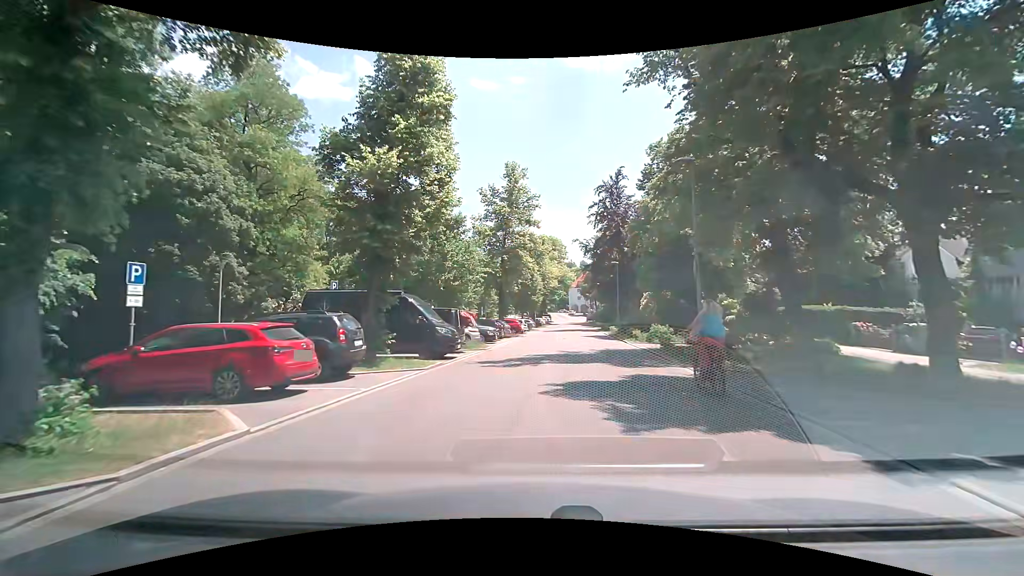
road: residential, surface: asphalt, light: Day
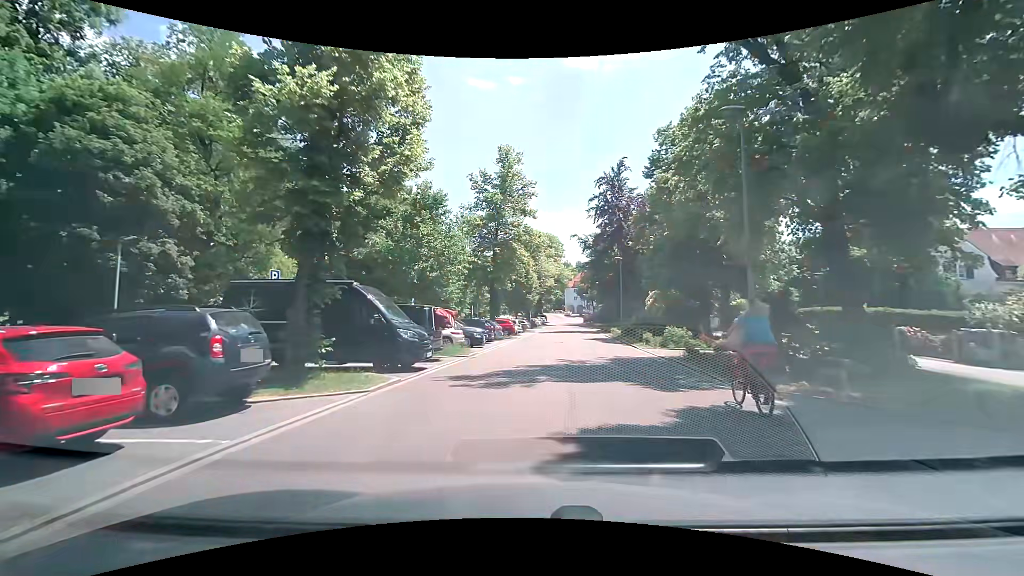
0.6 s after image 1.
(+0.1, +4.6) m; +1°
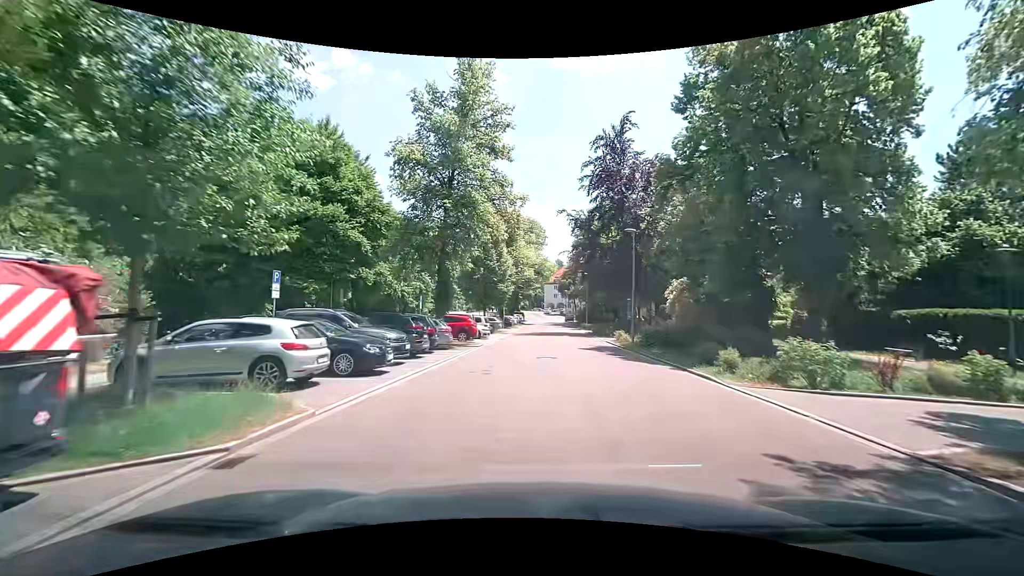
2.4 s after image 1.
(+0.4, +14.6) m; +2°
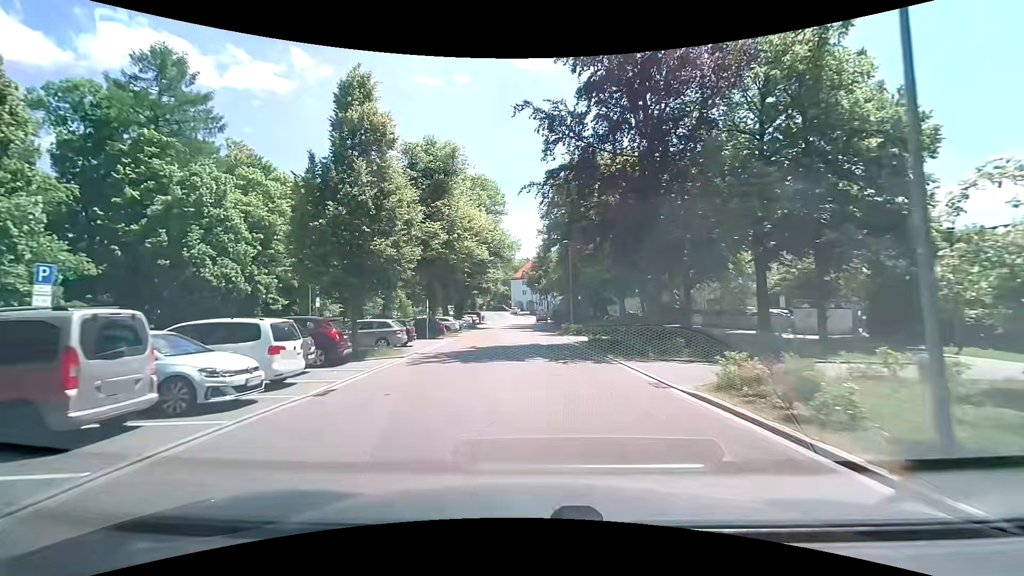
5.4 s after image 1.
(+2.0, +25.8) m; +3°
(0, +10) (0, +20) (0, +30) (0, +40) (0, +50) (0, +60) (0, +70) (0, +80) (0, +90) (-1, +100) m
